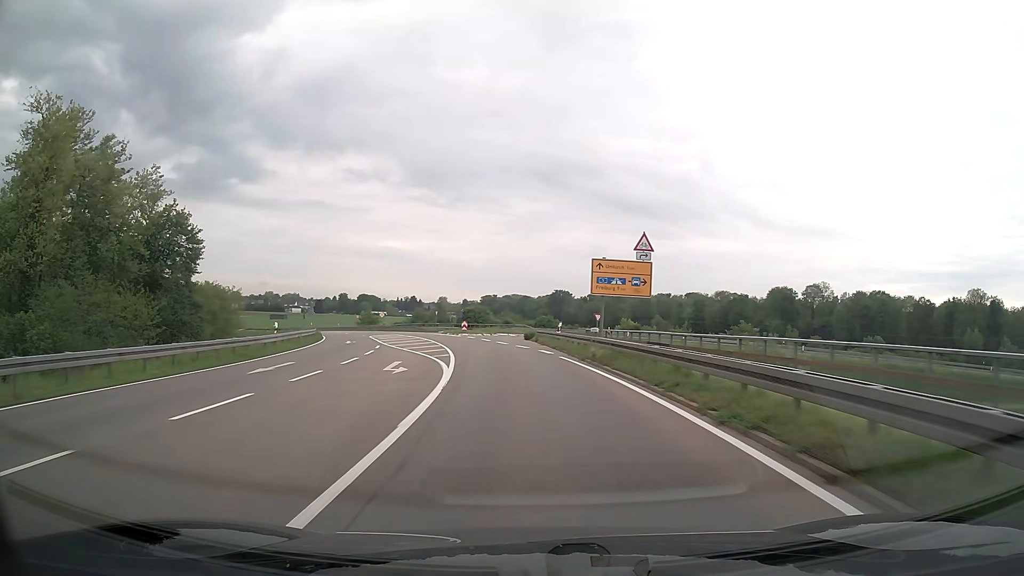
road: secondary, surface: asphalt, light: Day
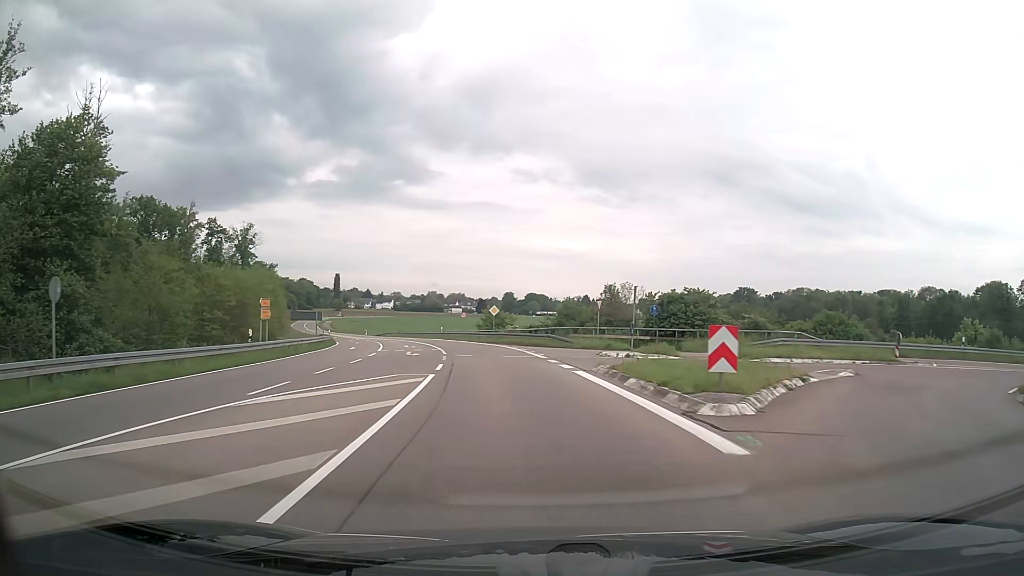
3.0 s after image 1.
(-5.7, +49.4) m; -15°
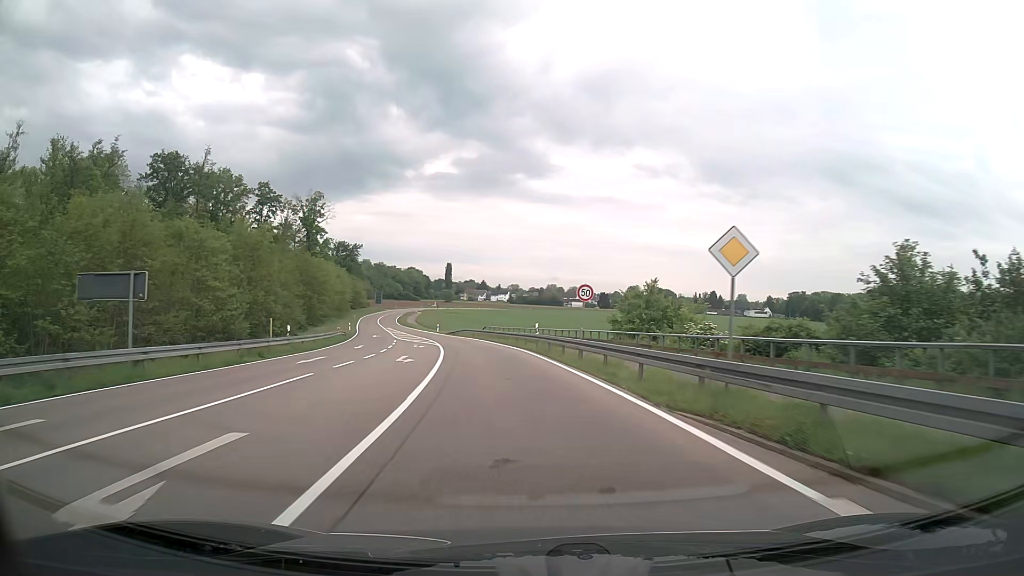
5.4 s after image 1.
(-3.8, +40.6) m; -10°
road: tertiary
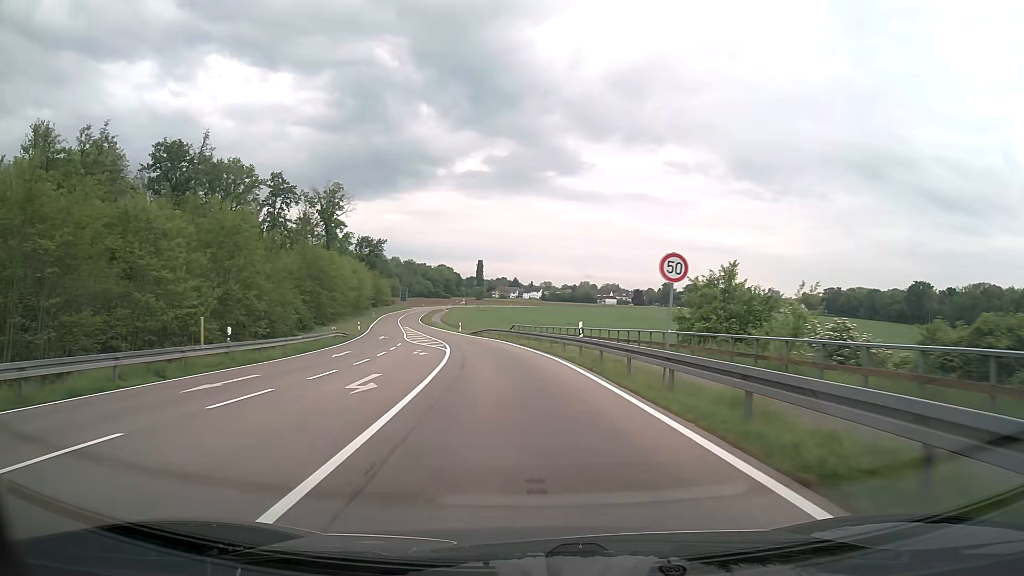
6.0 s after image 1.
(-0.2, +10.4) m; -3°
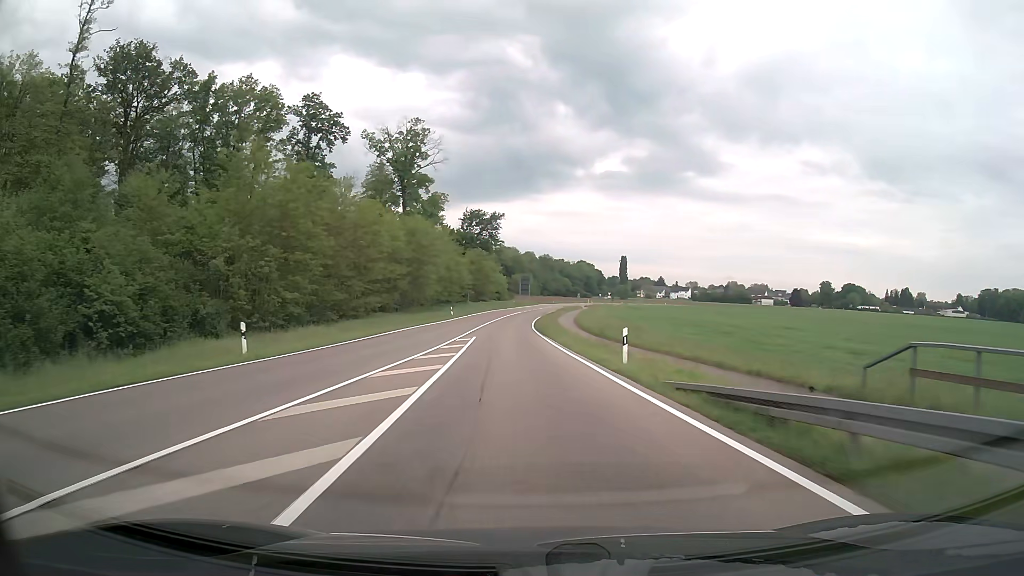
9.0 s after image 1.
(-6.0, +53.6) m; -12°
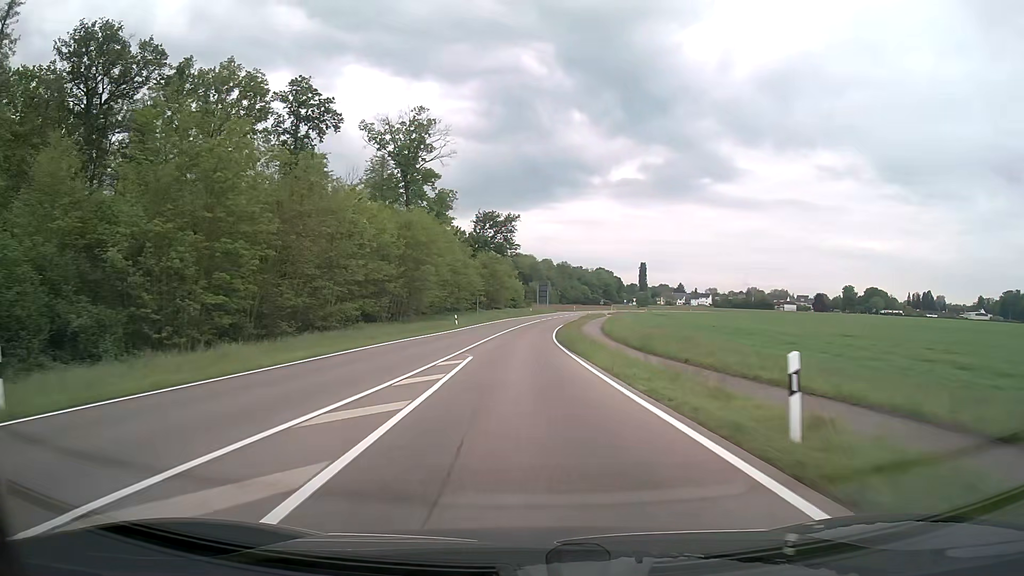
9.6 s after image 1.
(-0.1, +11.2) m; -1°
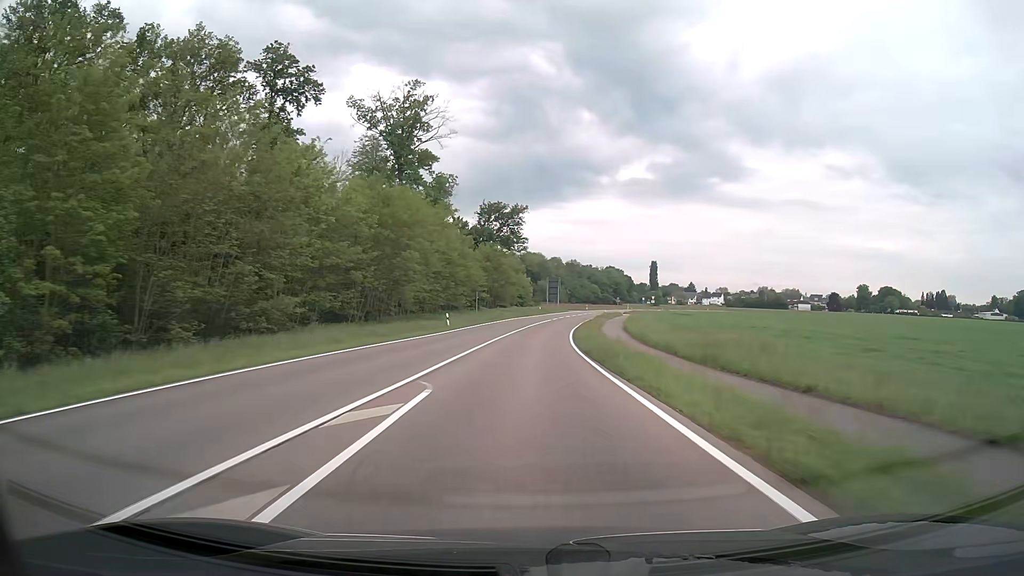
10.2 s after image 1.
(-0.1, +11.2) m; -1°
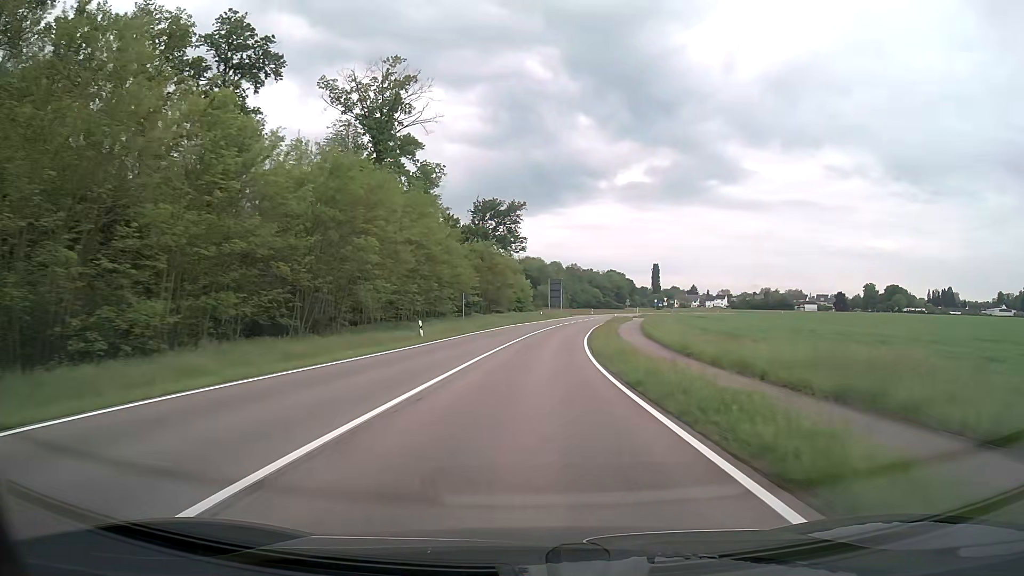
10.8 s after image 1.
(0.0, +11.3) m; 0°
(0, +10) (0, +20) (+1, +30) (+1, +40) (+2, +50) (+3, +60) (+5, +70) (+6, +80) (+8, +89) (+10, +99) m
